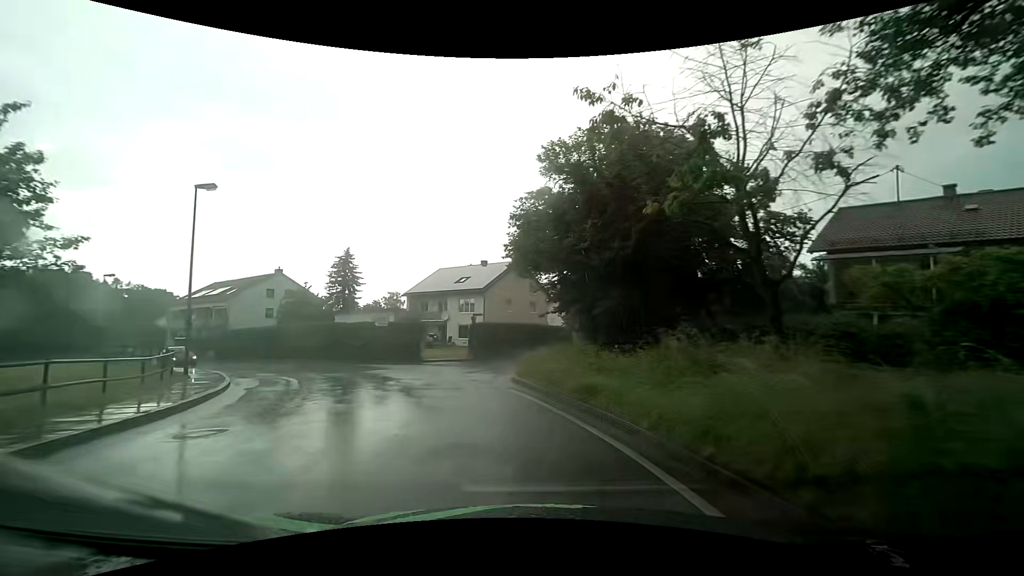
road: unclassified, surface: asphalt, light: Day
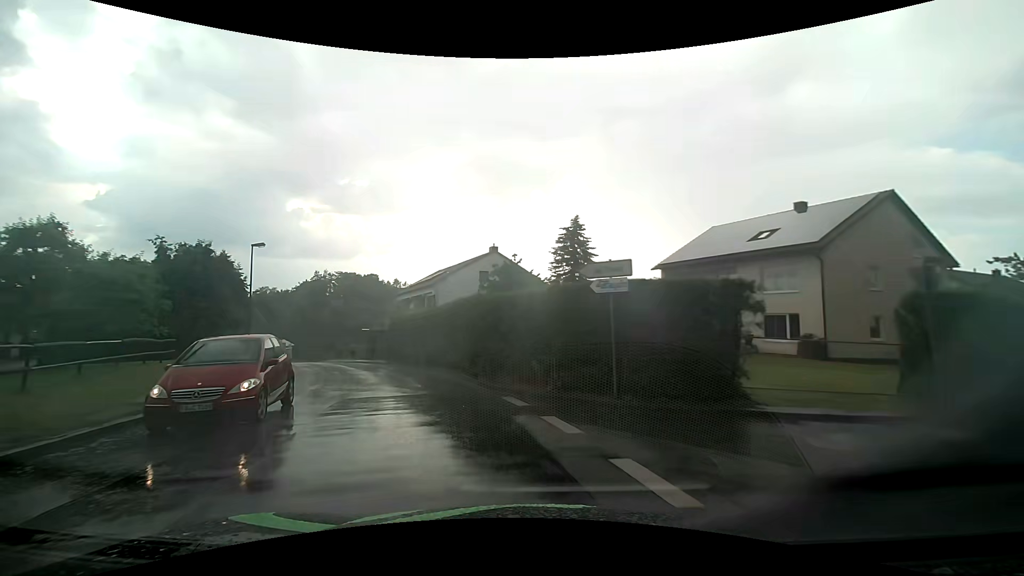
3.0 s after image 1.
(-5.1, +21.4) m; -27°
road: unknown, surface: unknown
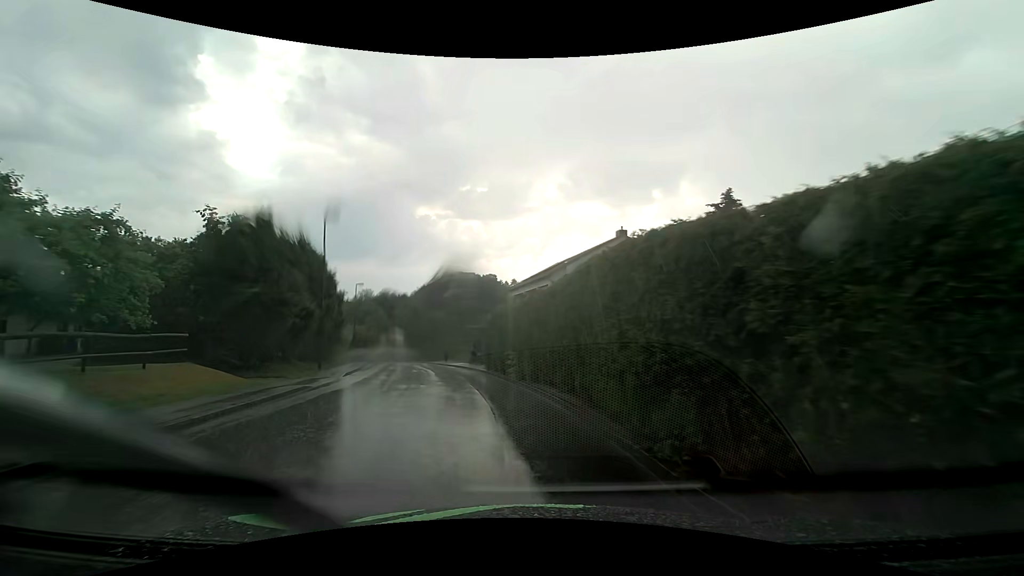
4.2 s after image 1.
(-1.2, +9.0) m; -14°
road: unclassified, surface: asphalt
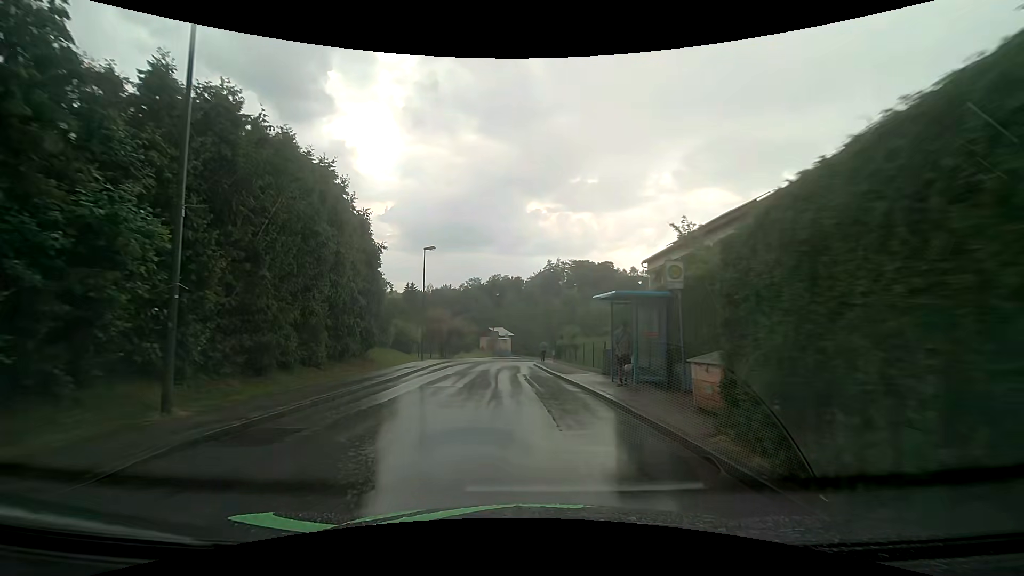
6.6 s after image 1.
(-2.8, +18.7) m; -13°
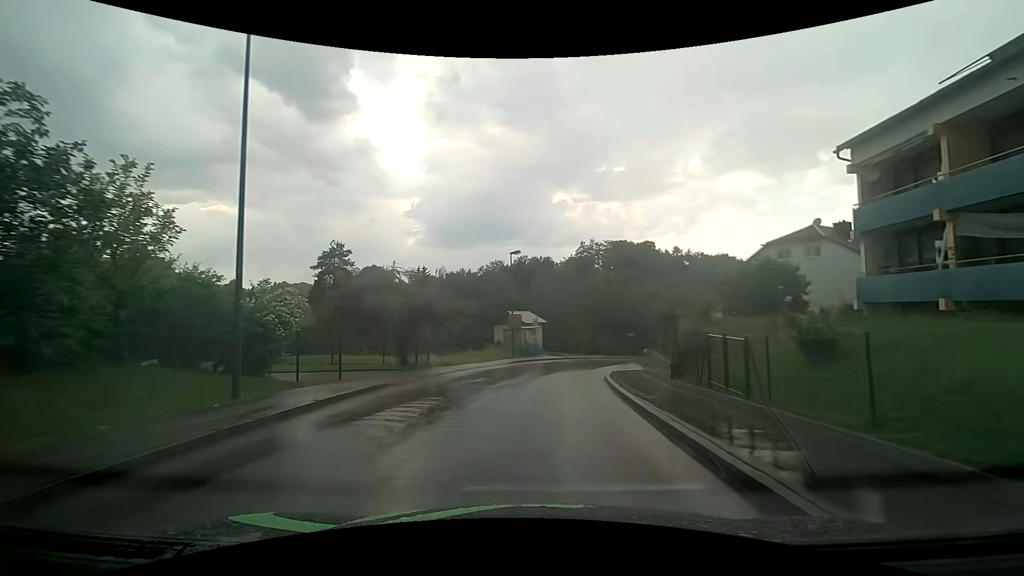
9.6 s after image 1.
(-1.1, +25.2) m; -3°
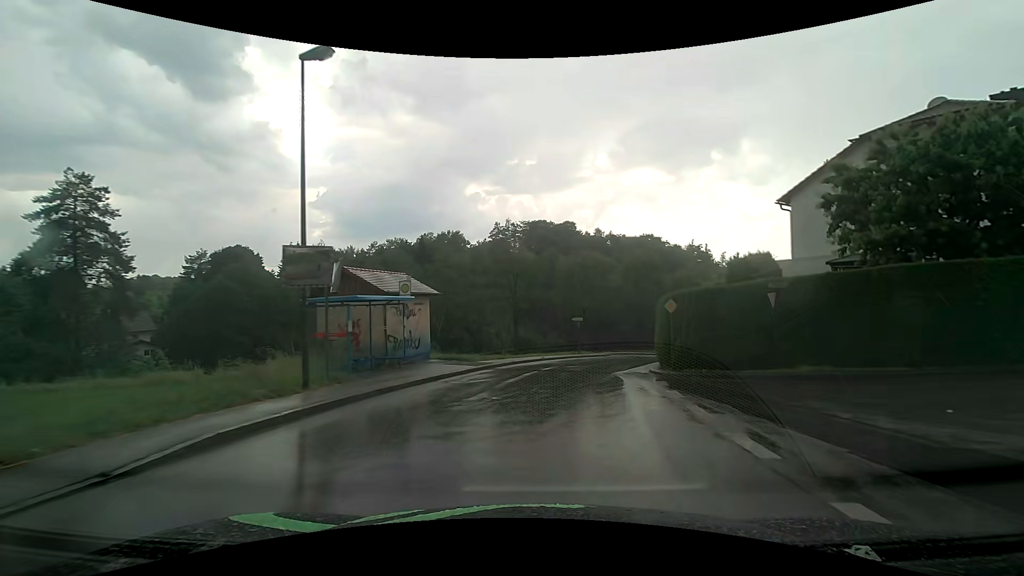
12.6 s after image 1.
(+1.2, +25.0) m; +9°
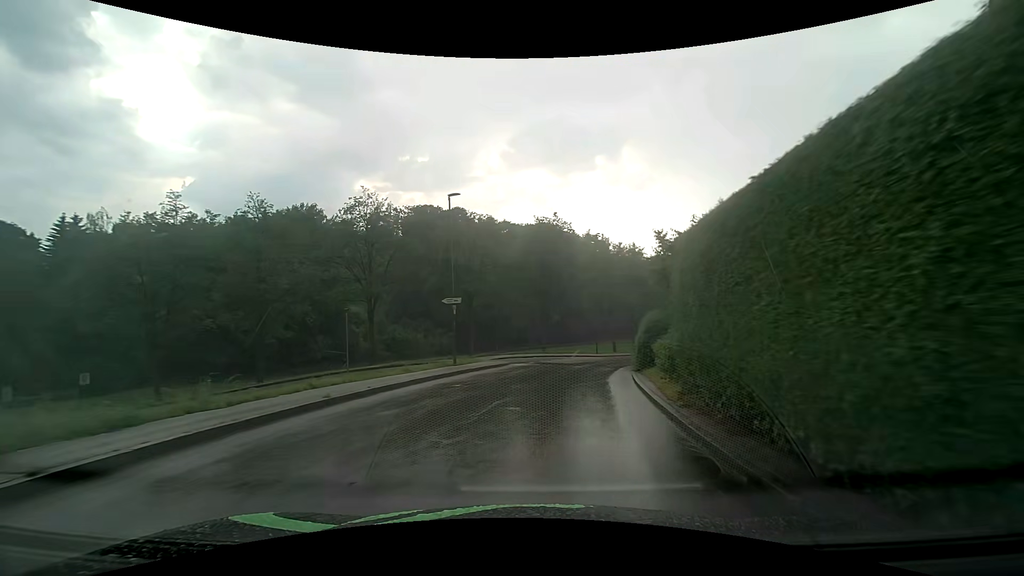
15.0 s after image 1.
(+2.3, +20.1) m; +12°
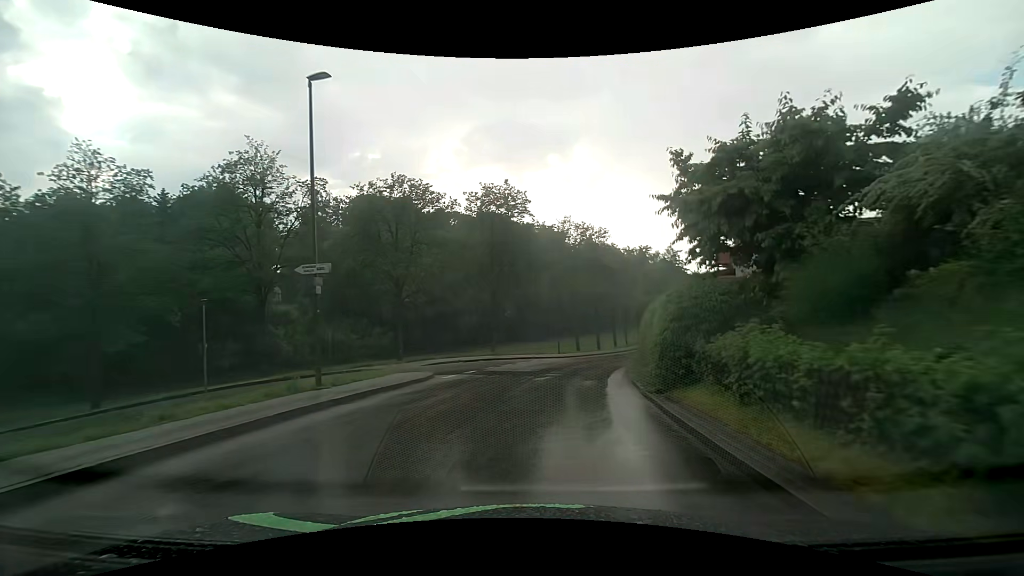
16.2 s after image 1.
(+0.5, +10.4) m; +5°
(0, +10) (+2, +20) (+4, +30) (+7, +39) (+11, +48) (+15, +58) (+19, +67) (+23, +76) (+27, +85) (+30, +95) m
